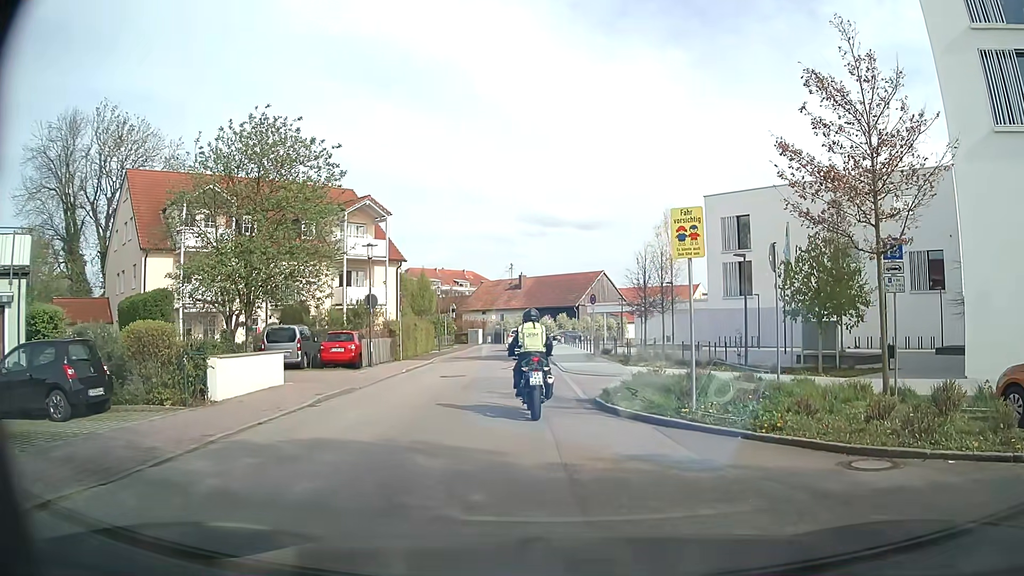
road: residential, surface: asphalt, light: Day
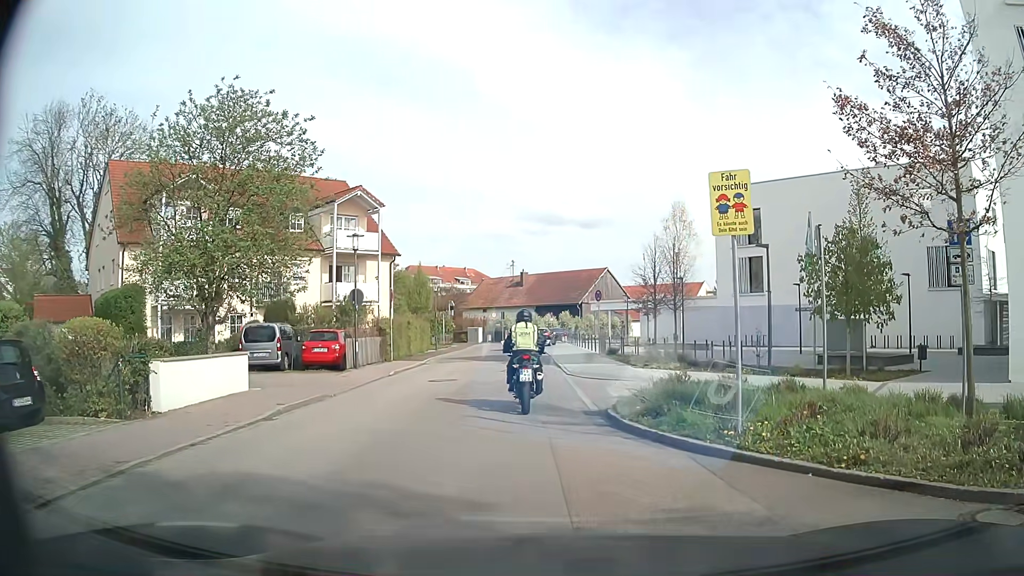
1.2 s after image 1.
(0.0, +2.3) m; 0°
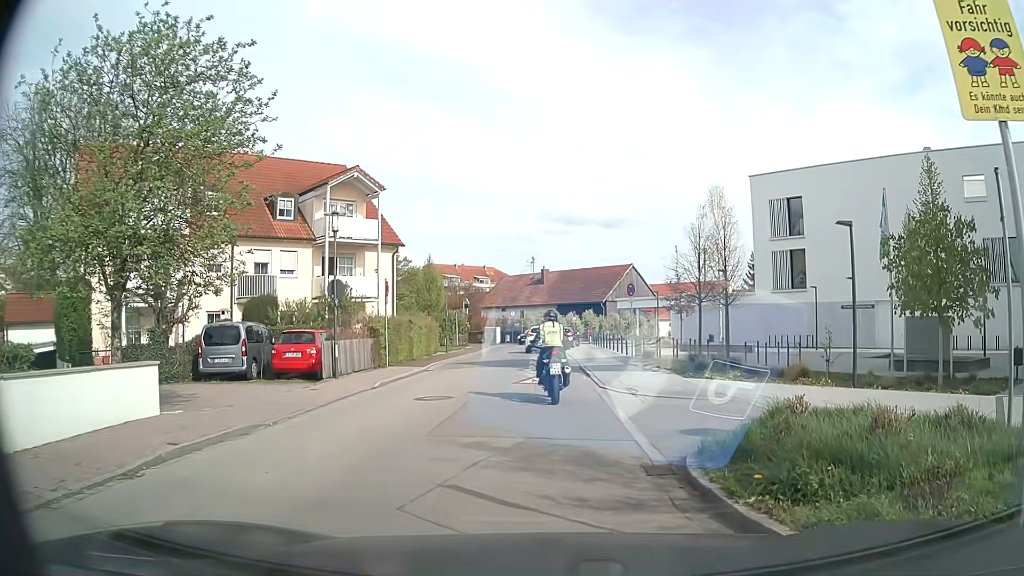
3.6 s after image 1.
(-0.1, +4.7) m; 0°
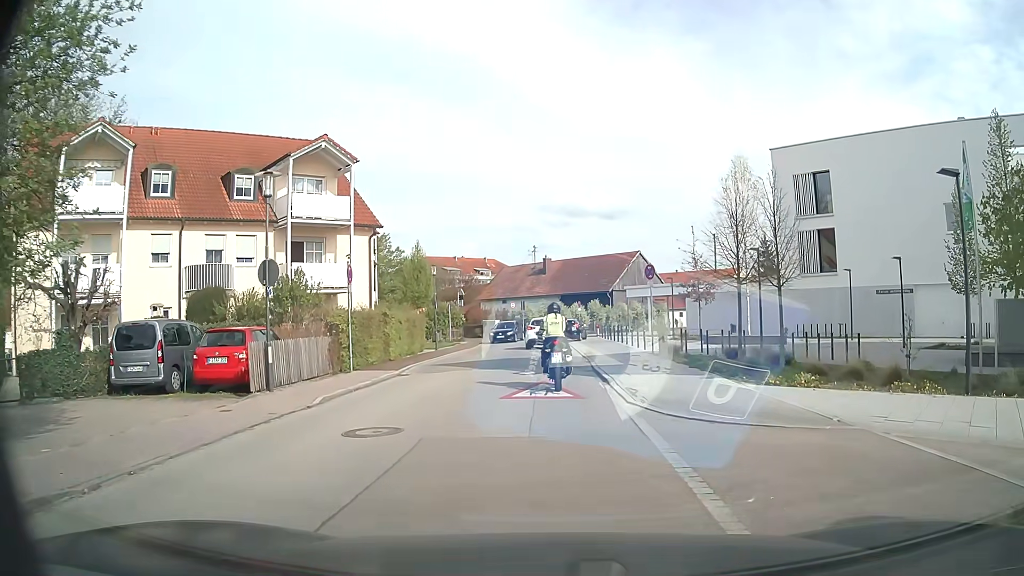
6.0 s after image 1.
(-0.1, +5.0) m; -1°
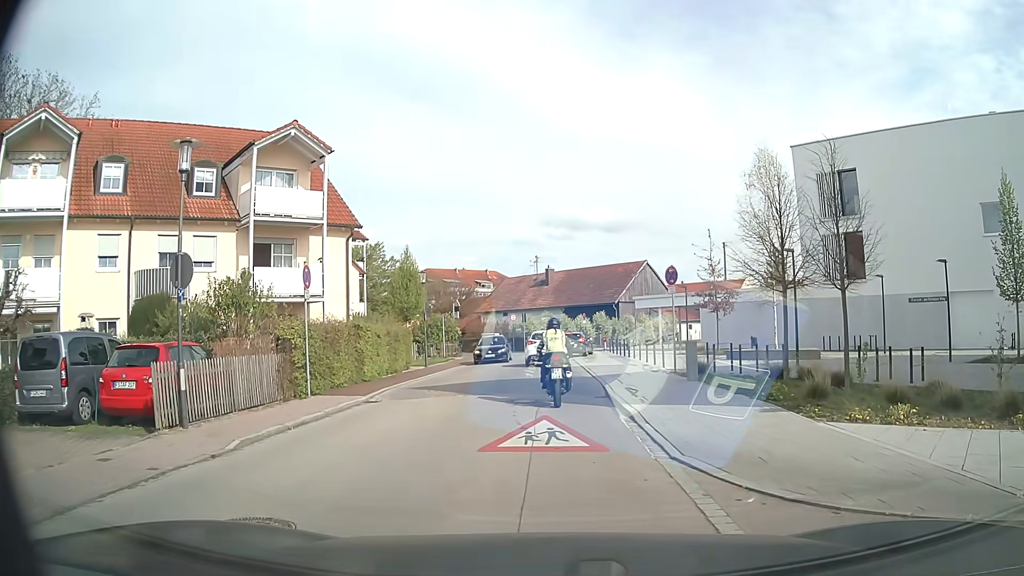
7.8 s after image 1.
(-0.1, +3.9) m; 0°
